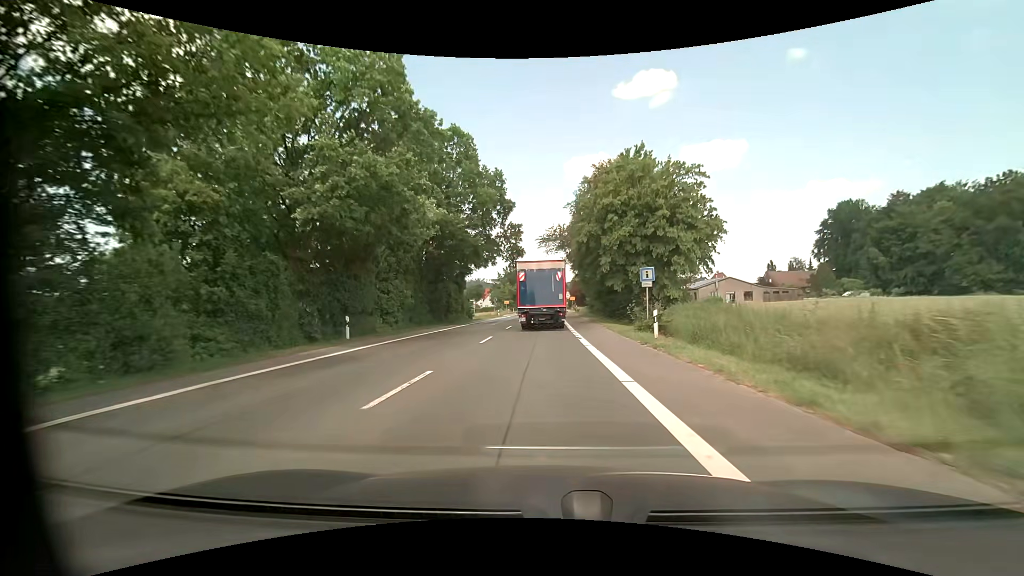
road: primary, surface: asphalt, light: Day
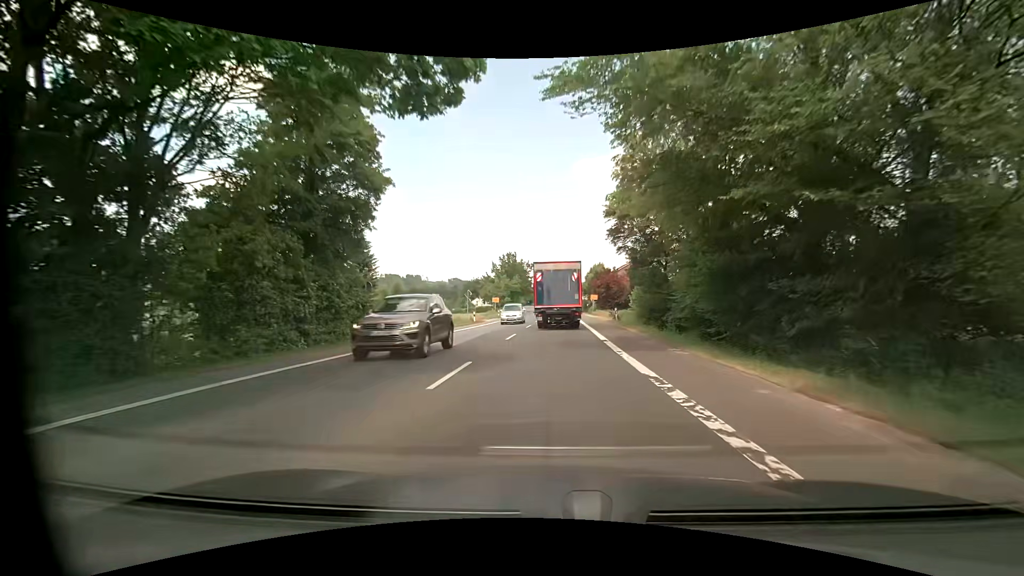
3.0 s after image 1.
(-0.2, +34.1) m; -1°
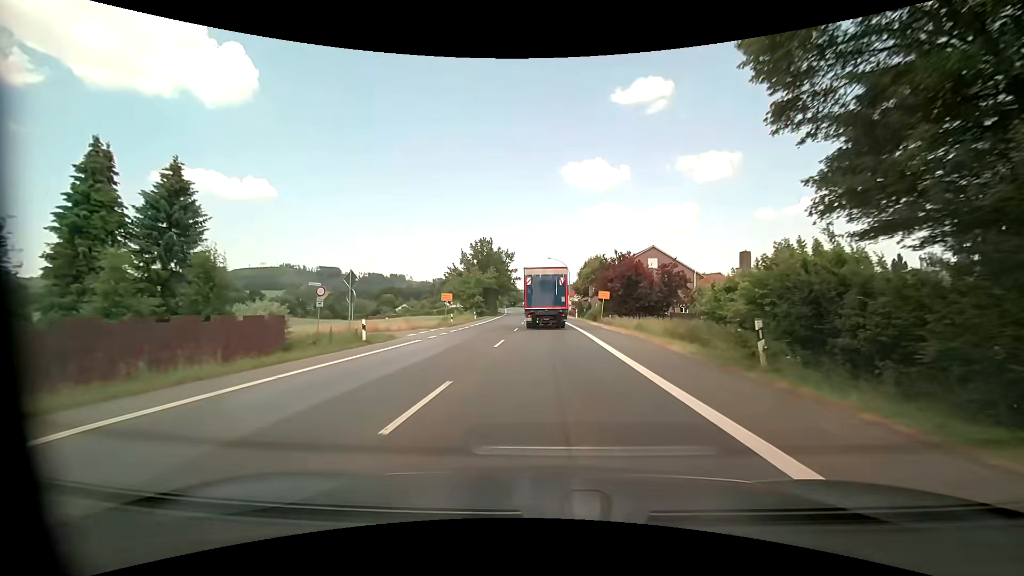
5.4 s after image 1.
(+0.4, +26.5) m; +2°
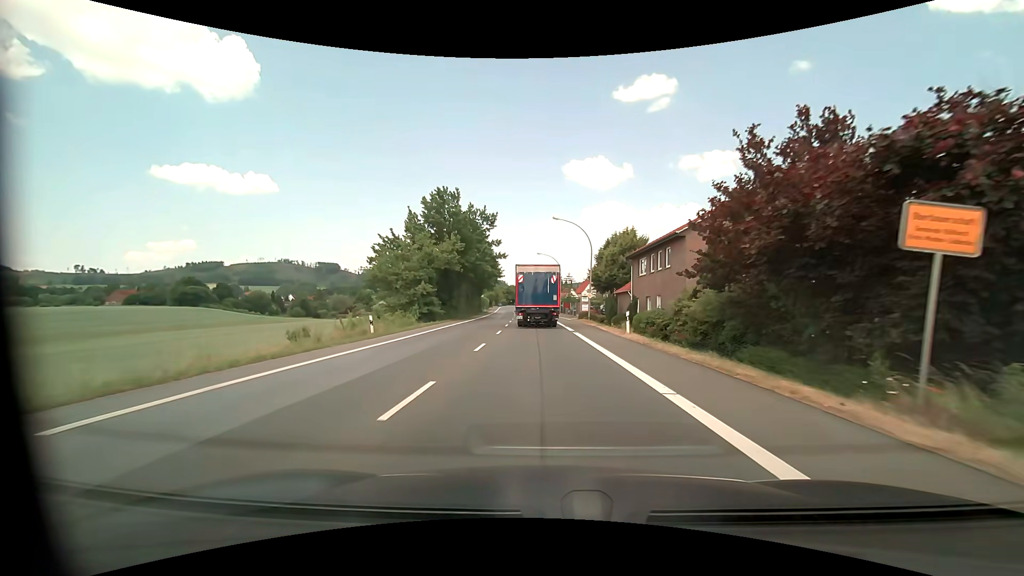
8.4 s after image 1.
(+0.1, +37.5) m; 0°
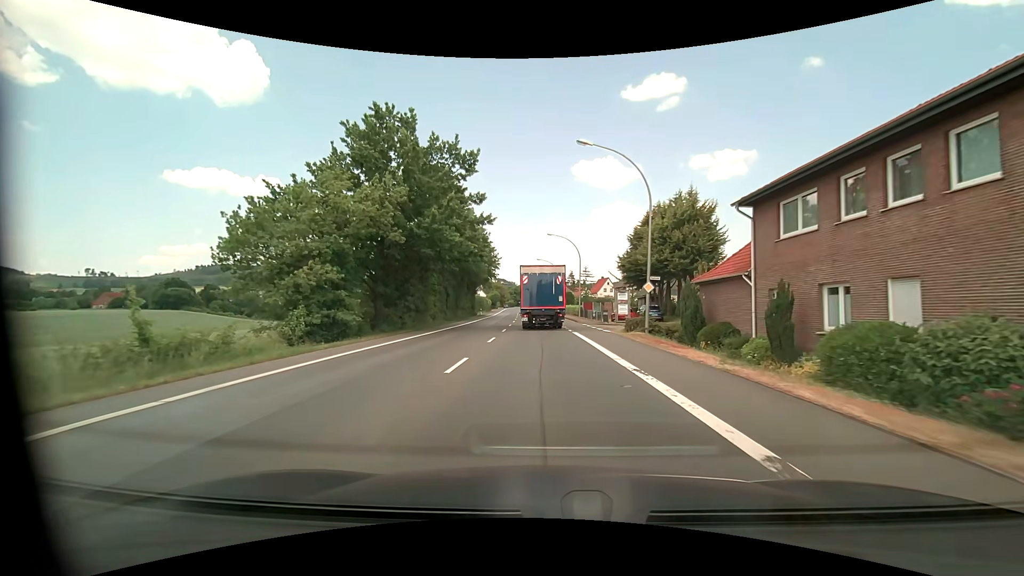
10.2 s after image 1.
(-0.3, +22.7) m; -1°
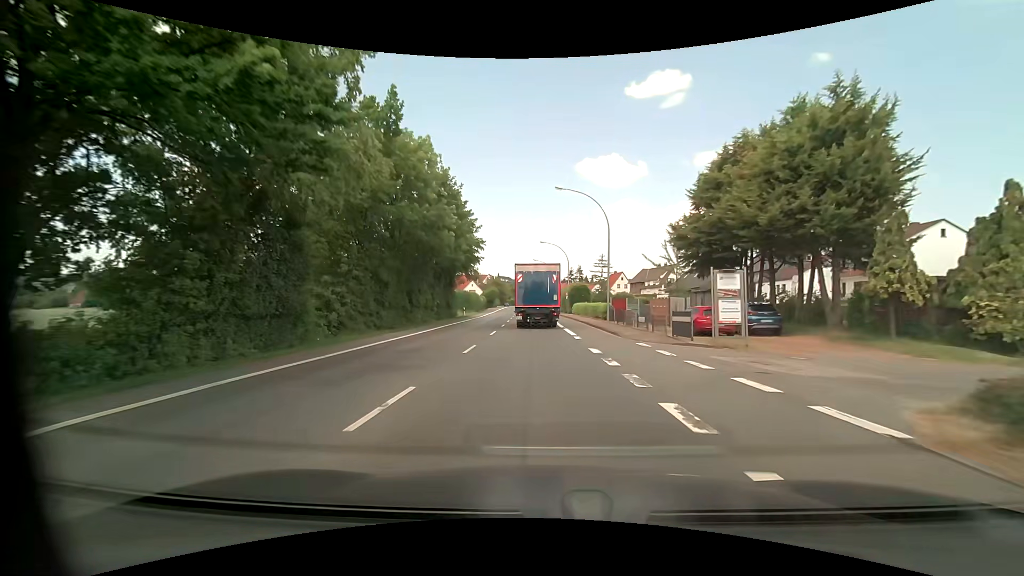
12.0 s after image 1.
(-0.1, +22.4) m; 0°
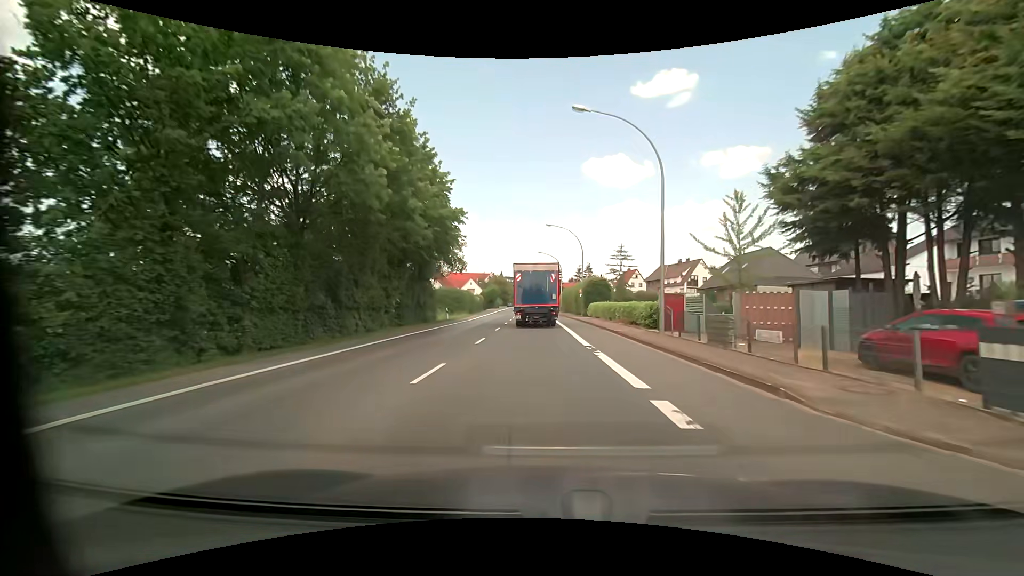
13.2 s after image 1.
(-0.1, +14.7) m; -1°
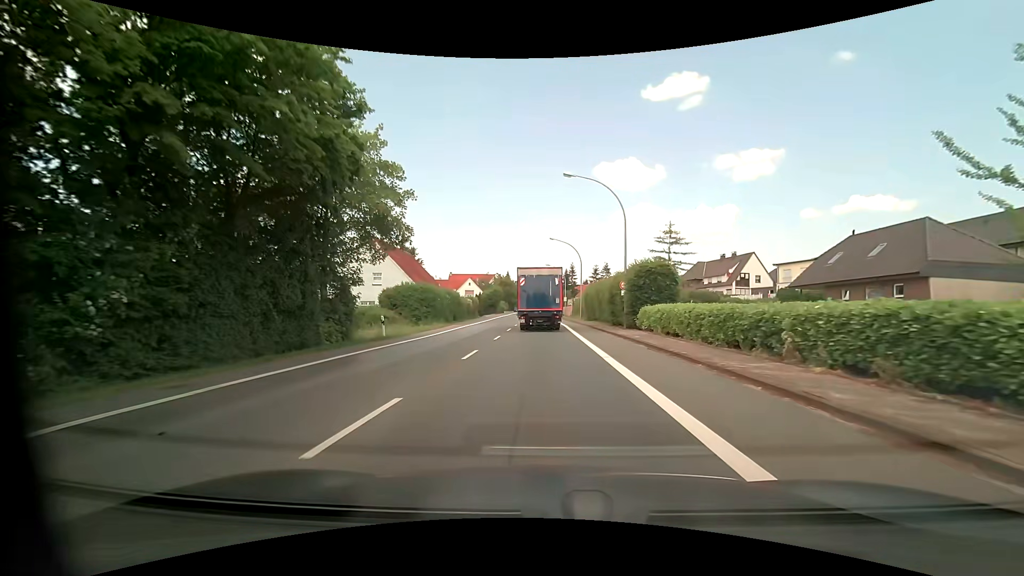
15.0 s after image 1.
(-0.1, +21.9) m; -1°
(0, +10) (0, +20) (0, +30) (0, +40) (0, +50) (0, +60) (-1, +70) (-1, +80) (-1, +90) (-1, +100) m
